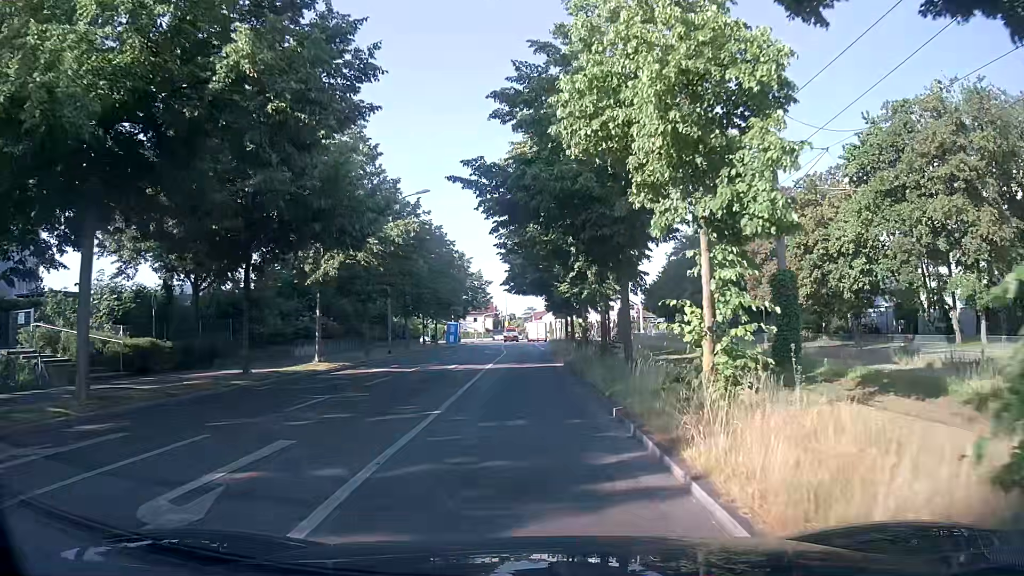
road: residential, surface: asphalt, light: Day
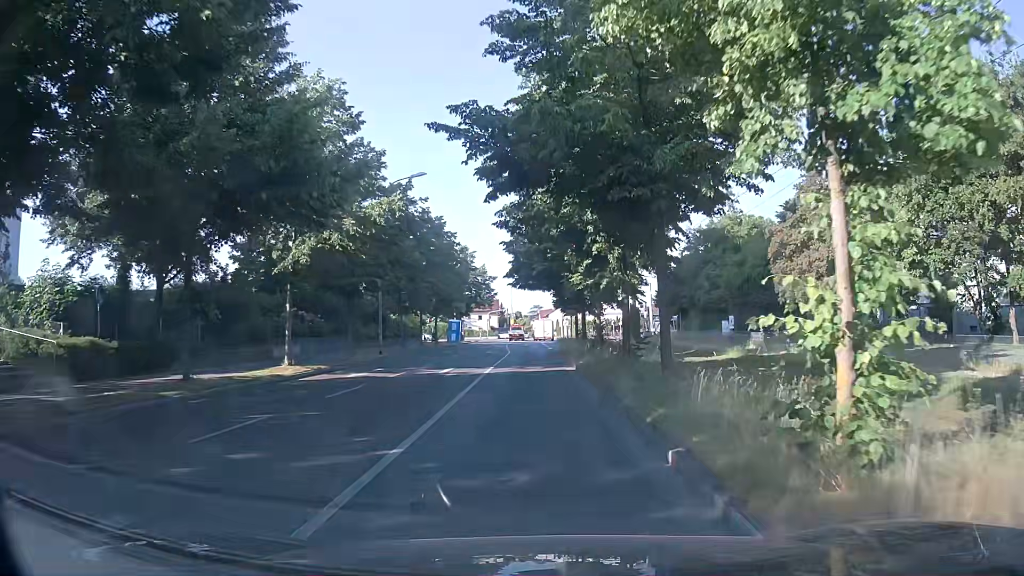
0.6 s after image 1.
(+0.1, +3.9) m; -1°
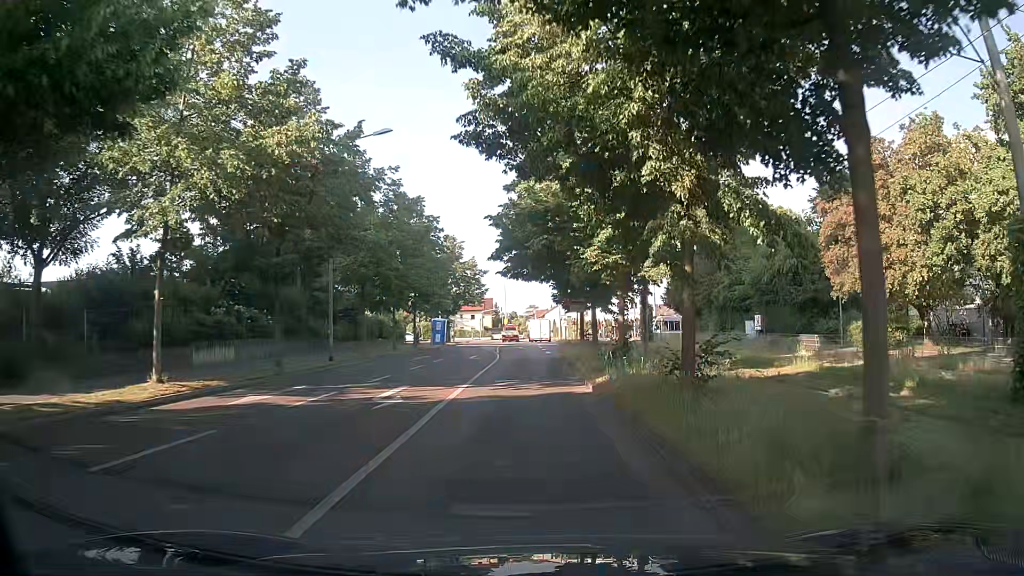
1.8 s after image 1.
(+0.3, +8.0) m; +3°
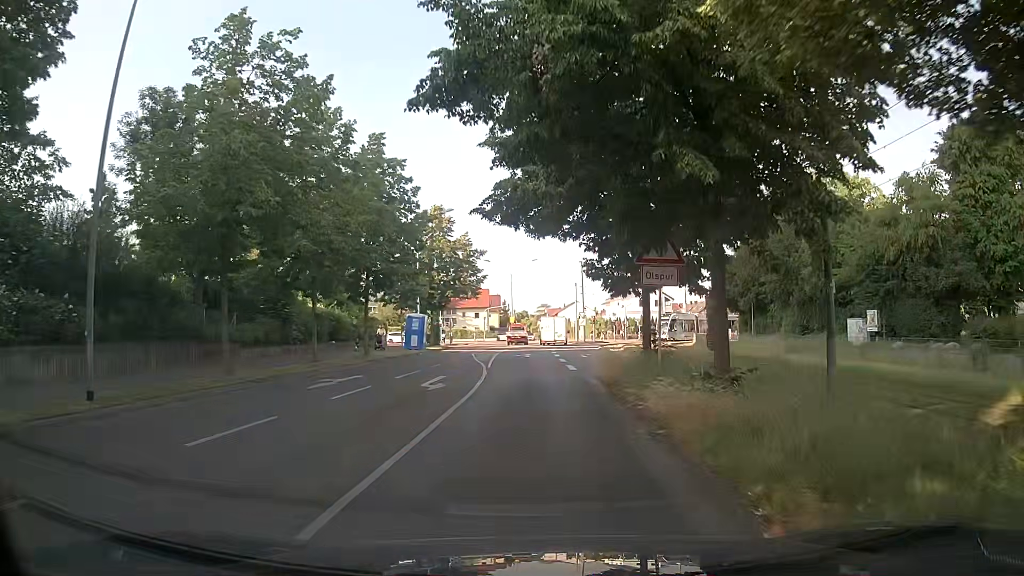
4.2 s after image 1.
(-0.3, +16.3) m; -2°
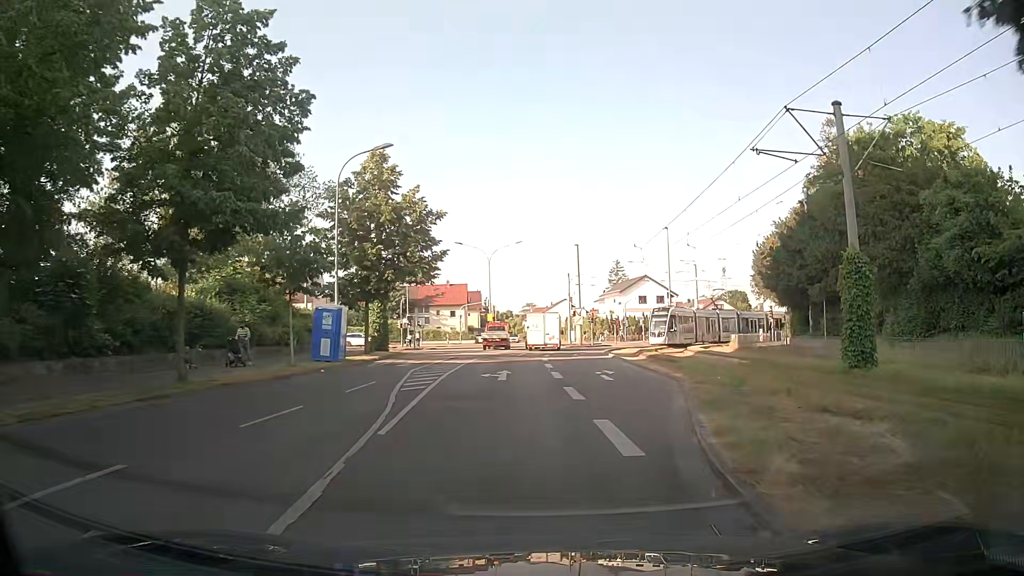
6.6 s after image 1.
(+0.3, +16.2) m; +2°
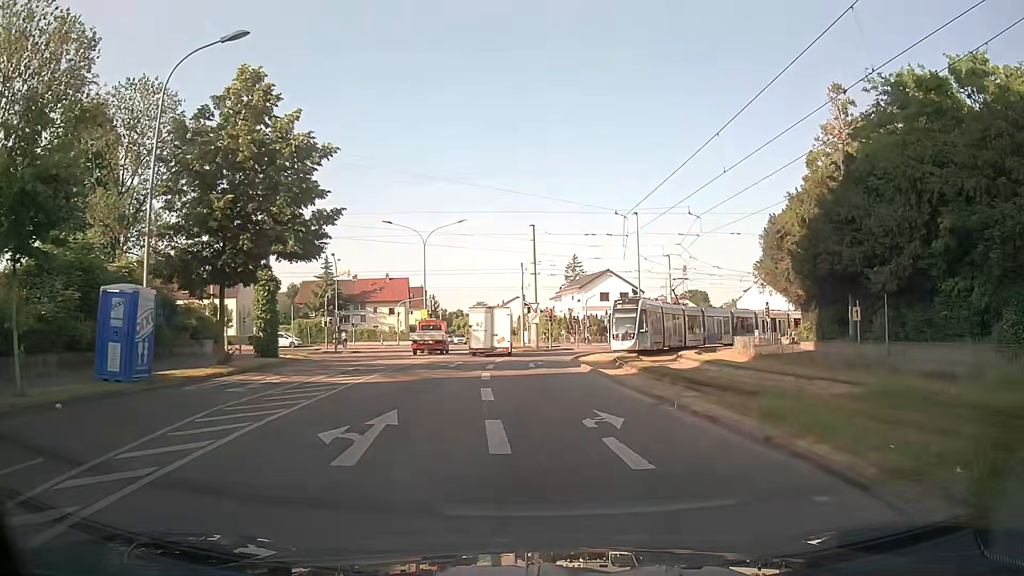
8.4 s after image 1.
(+0.4, +12.0) m; +4°
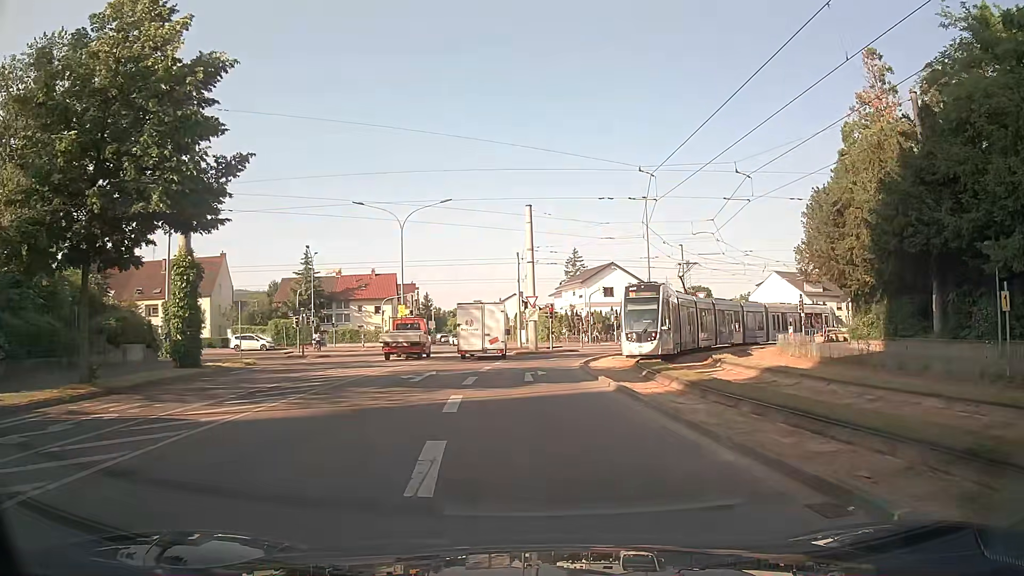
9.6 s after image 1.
(0.0, +7.8) m; 0°
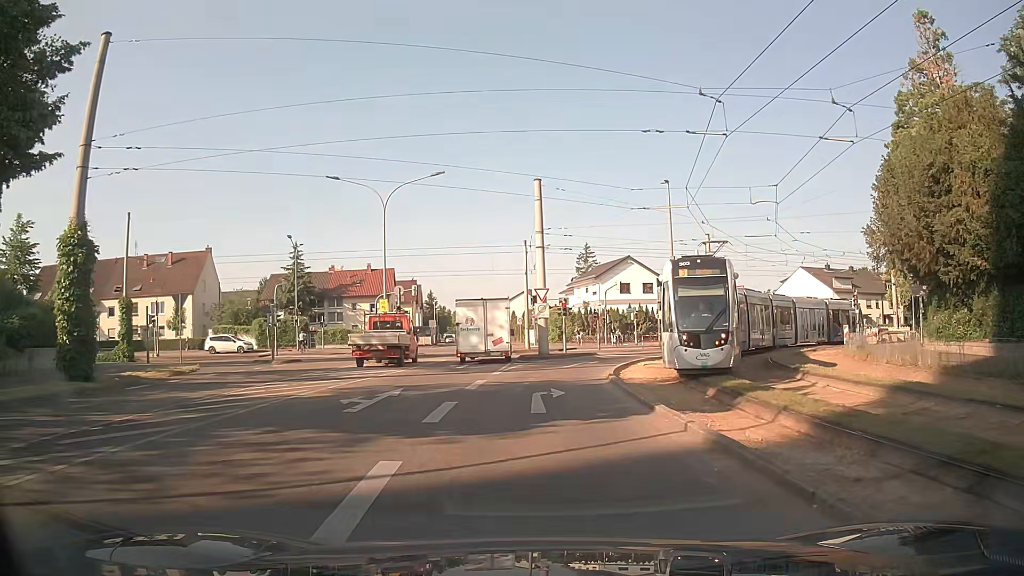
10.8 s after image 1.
(-0.1, +7.4) m; -1°
